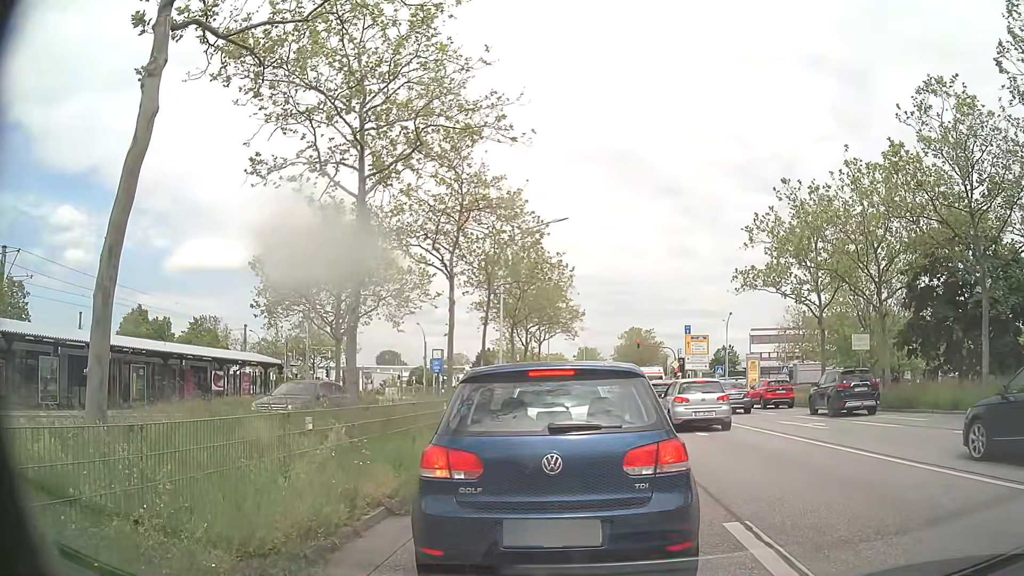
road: primary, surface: asphalt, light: Day
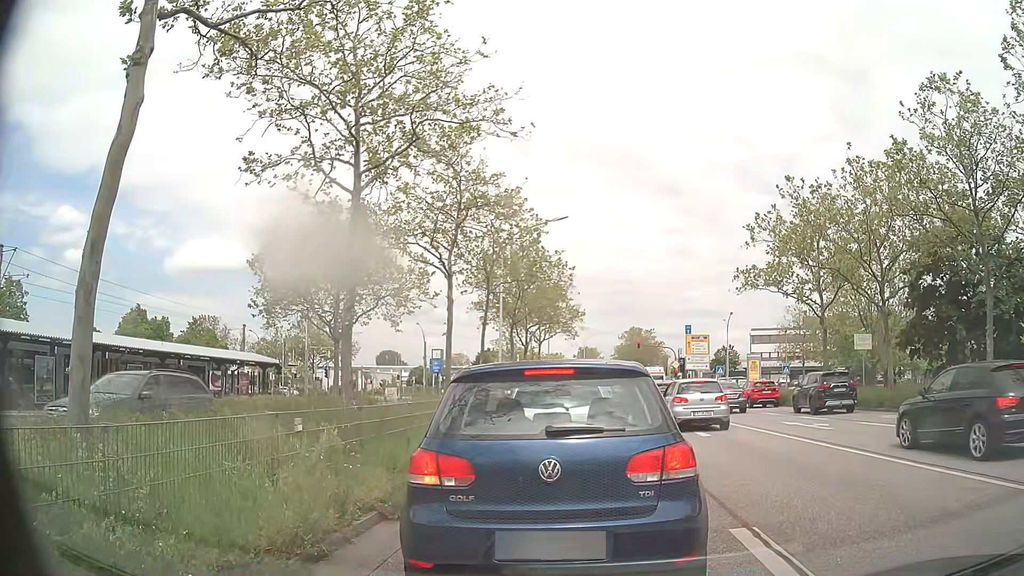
(0.0, +0.2) m; 0°
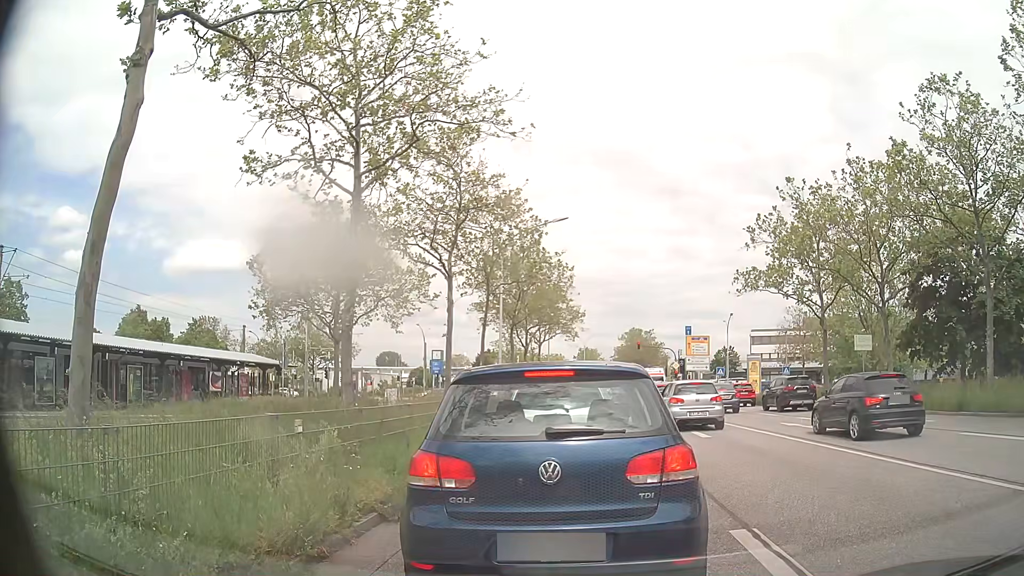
(0.0, +0.1) m; 0°
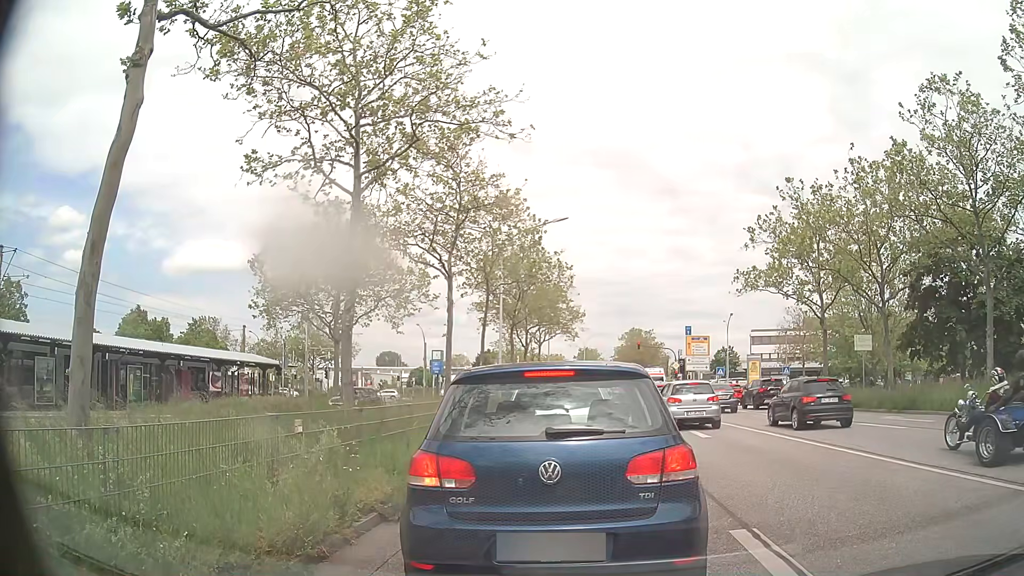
(0.0, 0.0) m; 0°
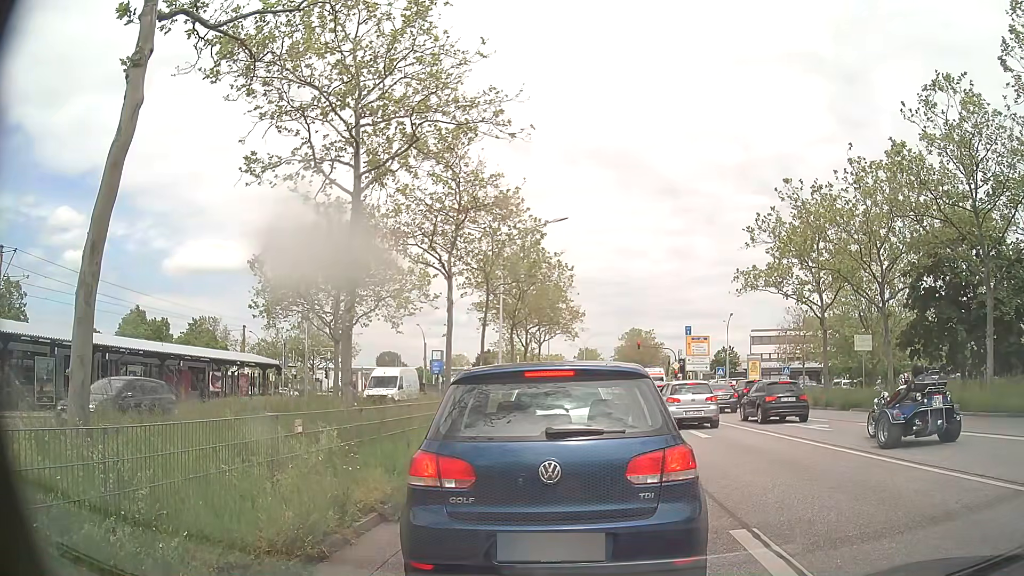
(0.0, 0.0) m; 0°
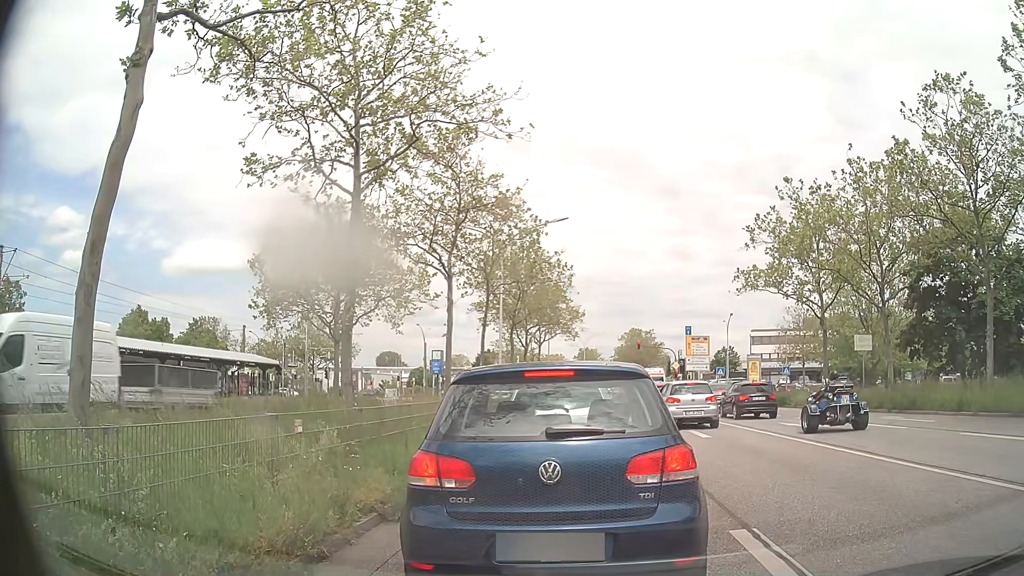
(0.0, 0.0) m; 0°
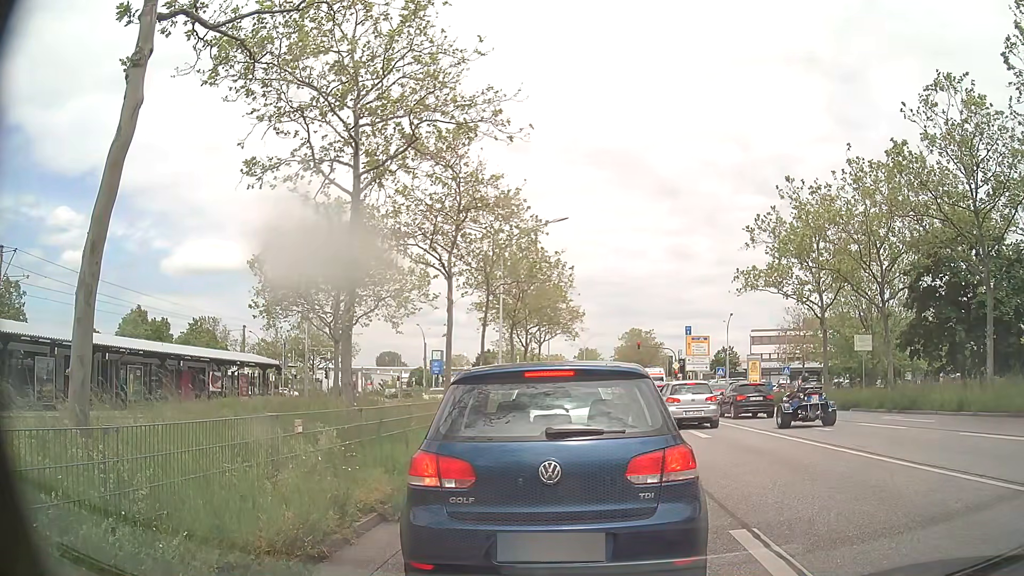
(0.0, 0.0) m; 0°
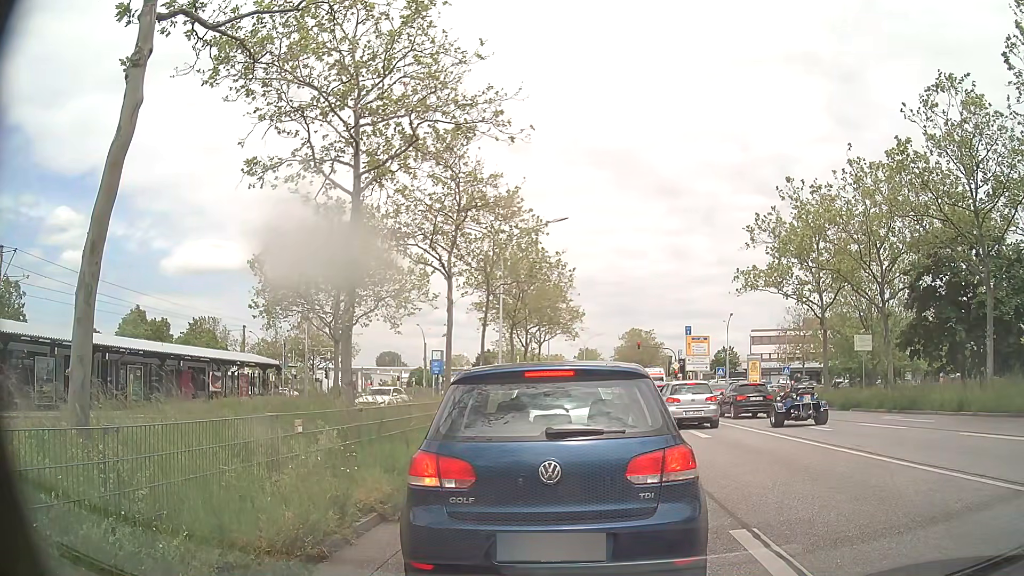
(0.0, 0.0) m; 0°
